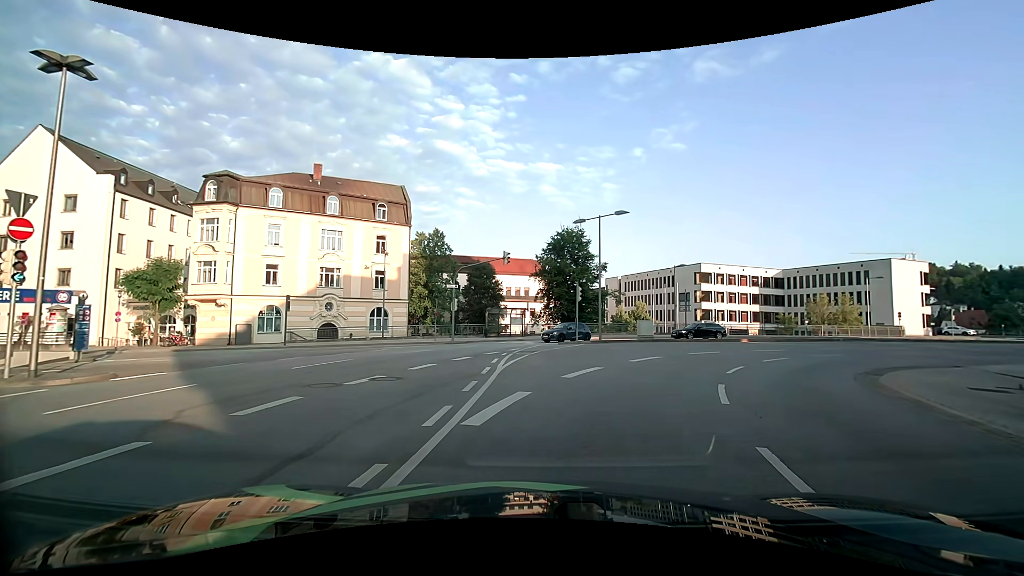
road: primary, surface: asphalt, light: Day
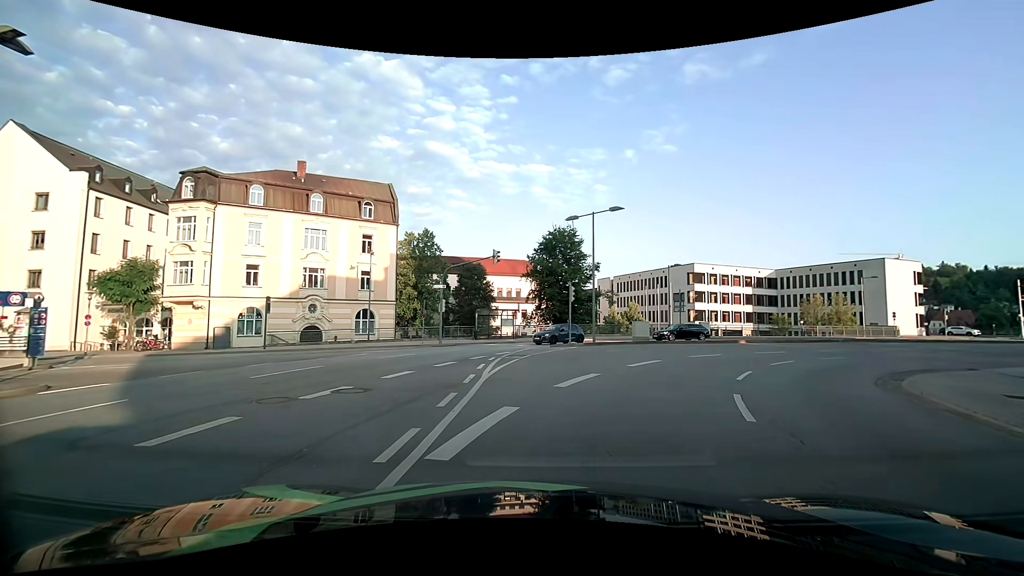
(0.0, +1.6) m; 0°
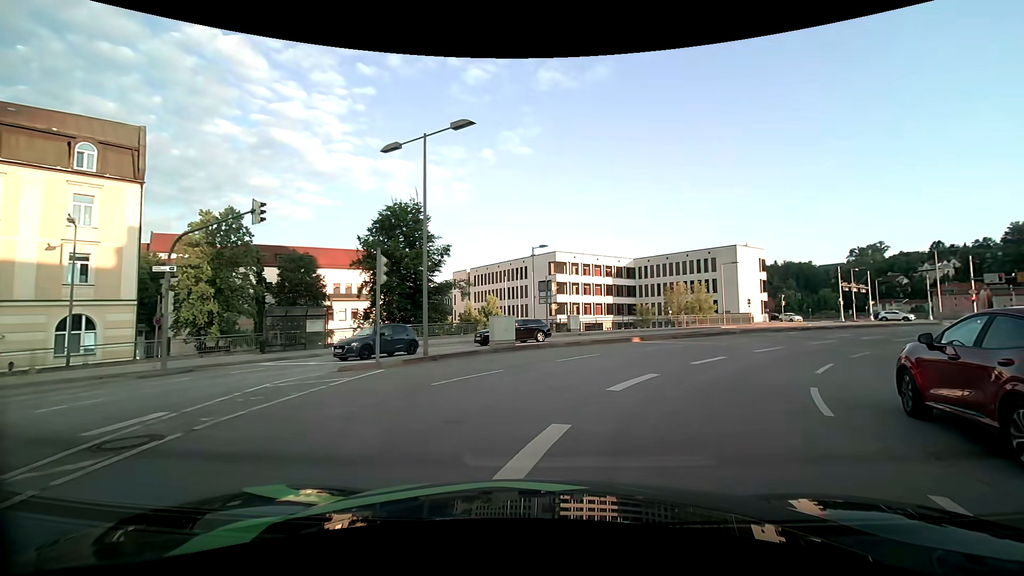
(+1.9, +12.8) m; +16°
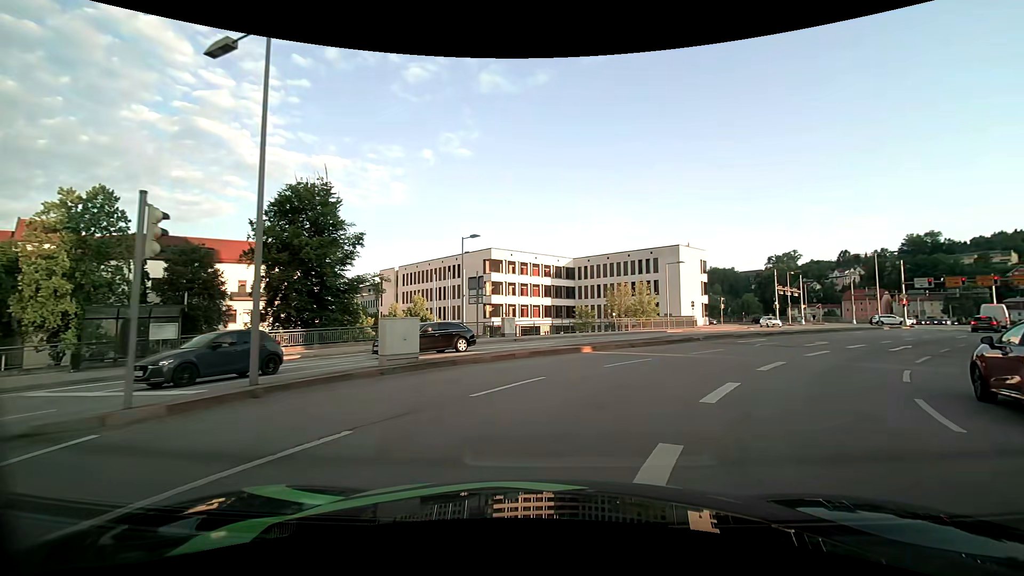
(+0.4, +6.7) m; +6°
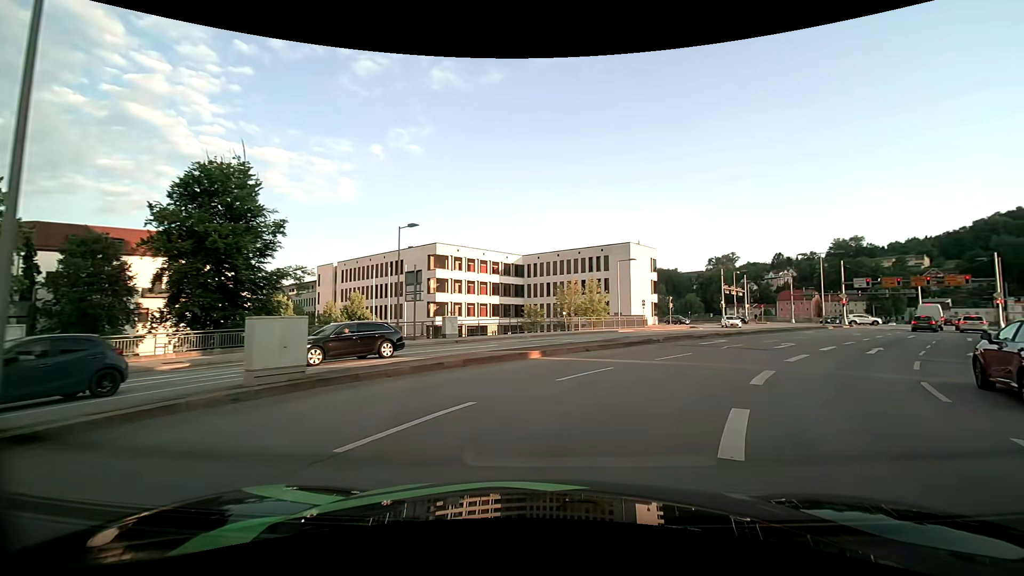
(+0.2, +3.6) m; +6°
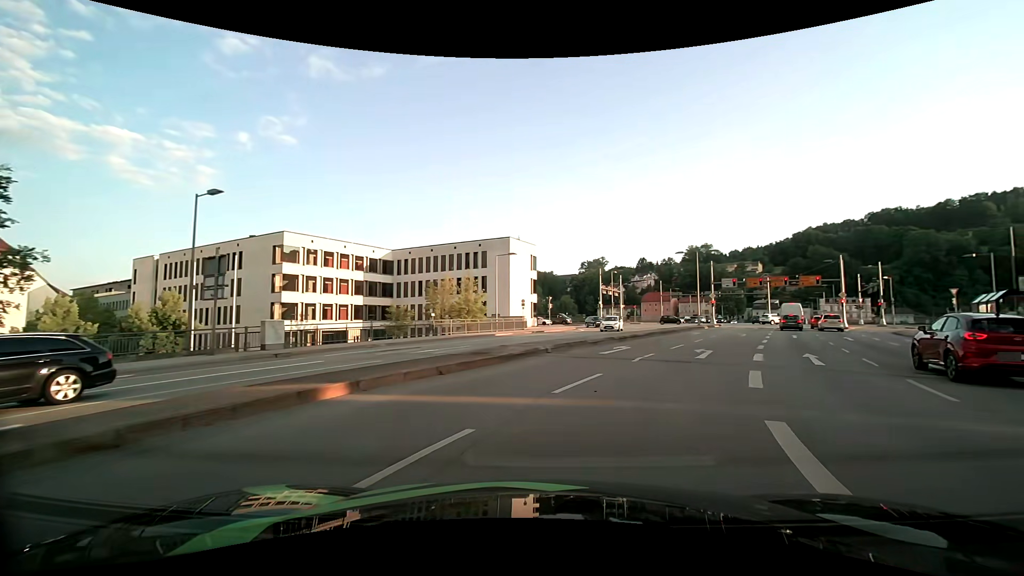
(+0.9, +7.4) m; +14°
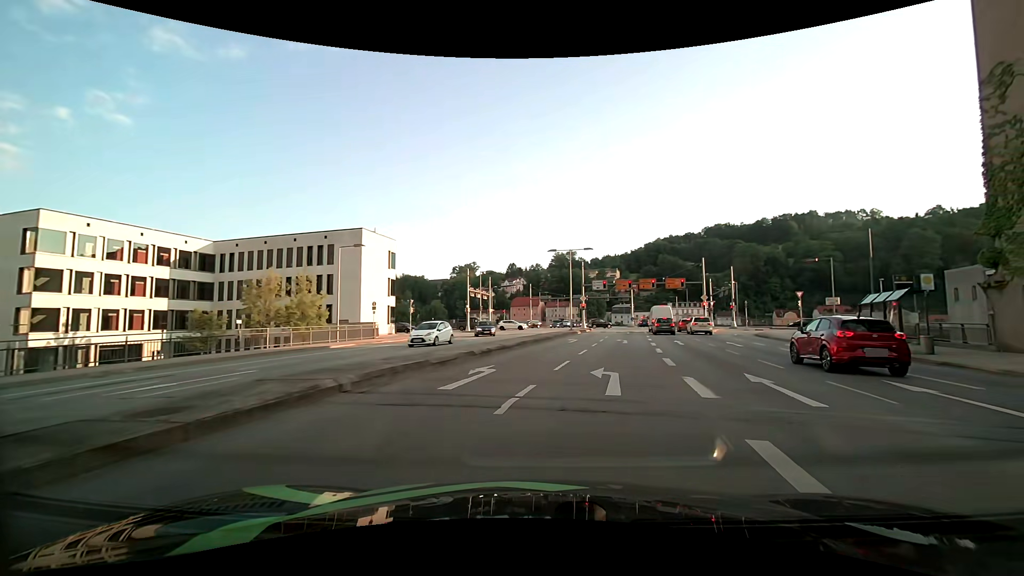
(+1.0, +7.7) m; +15°
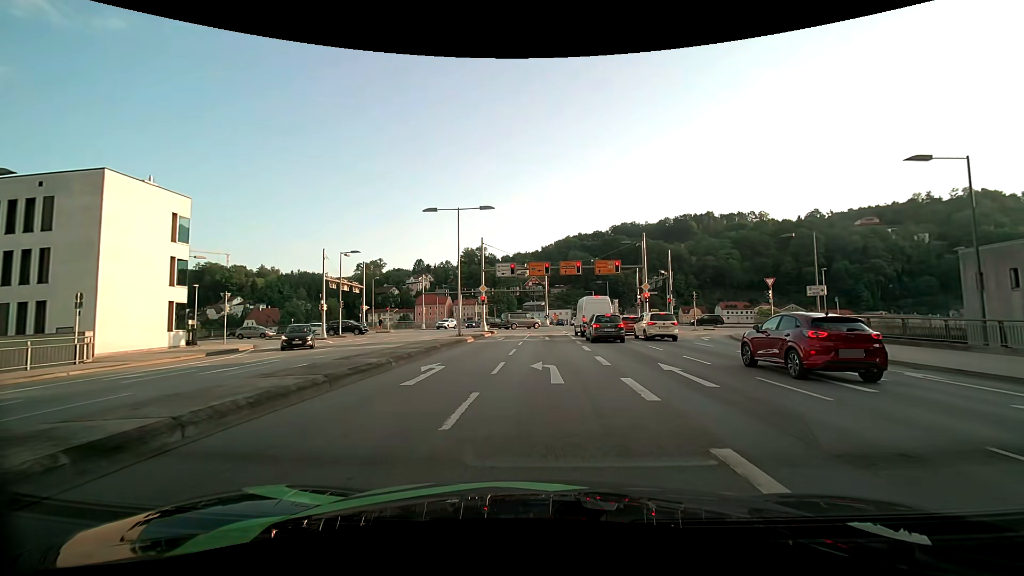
(+2.2, +18.5) m; +10°
